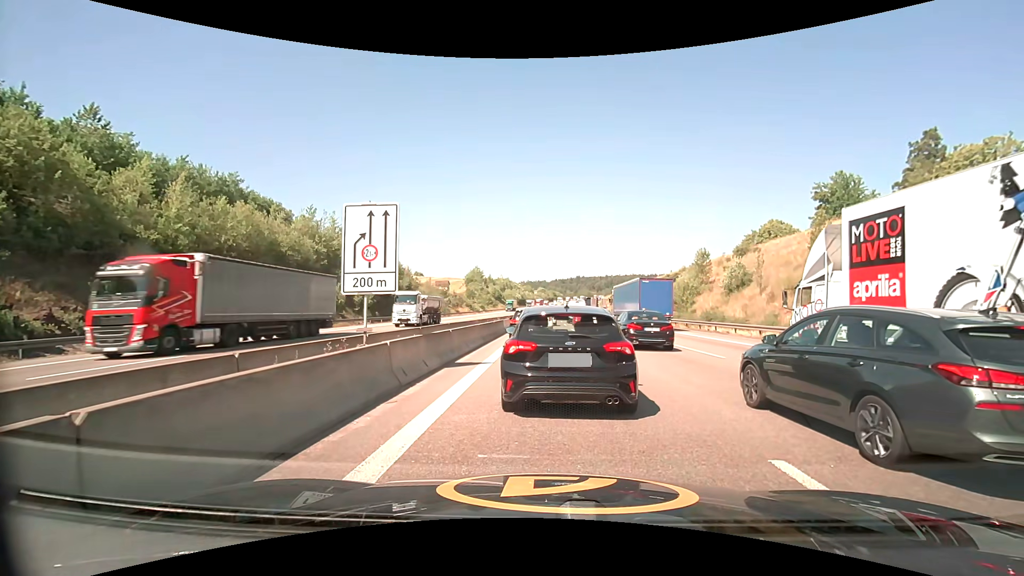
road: motorway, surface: asphalt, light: Day
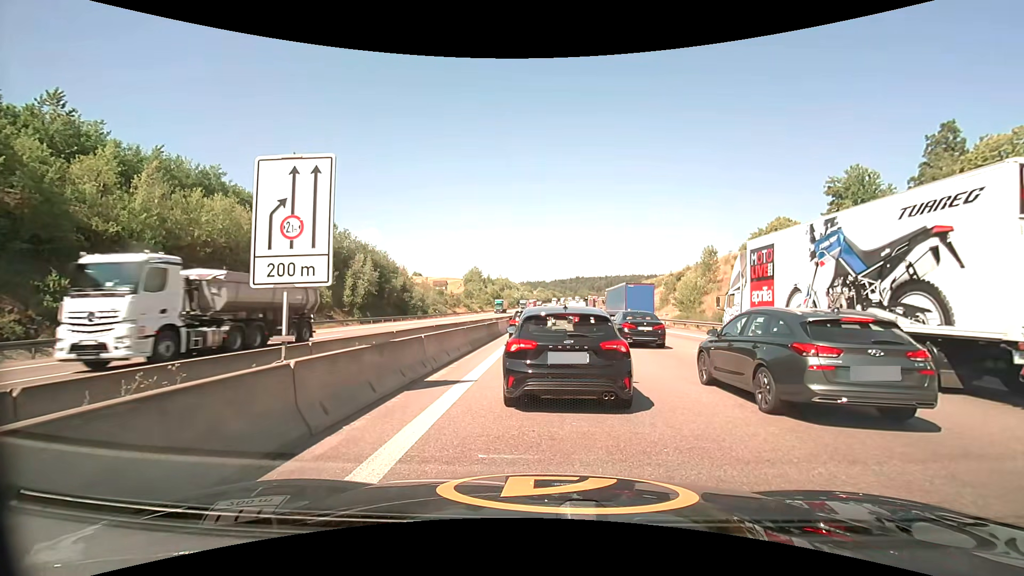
(0.0, +3.5) m; +1°
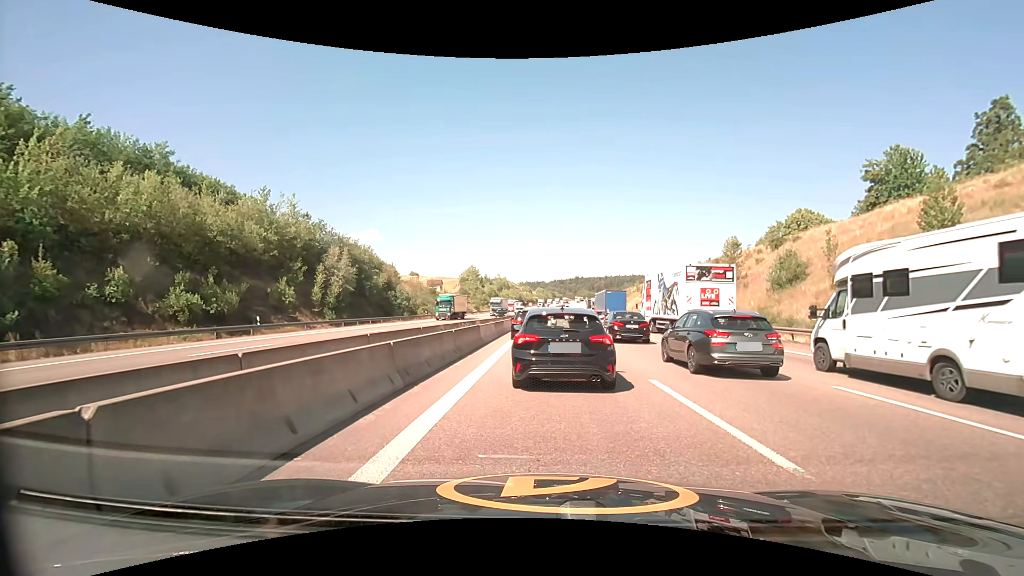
(0.0, +8.5) m; 0°
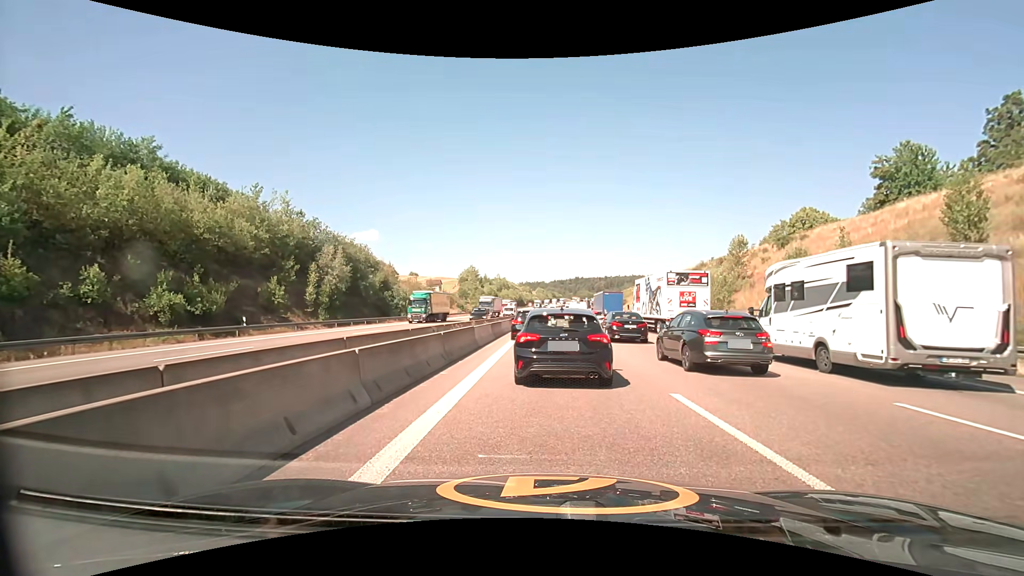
(0.0, +1.7) m; +1°
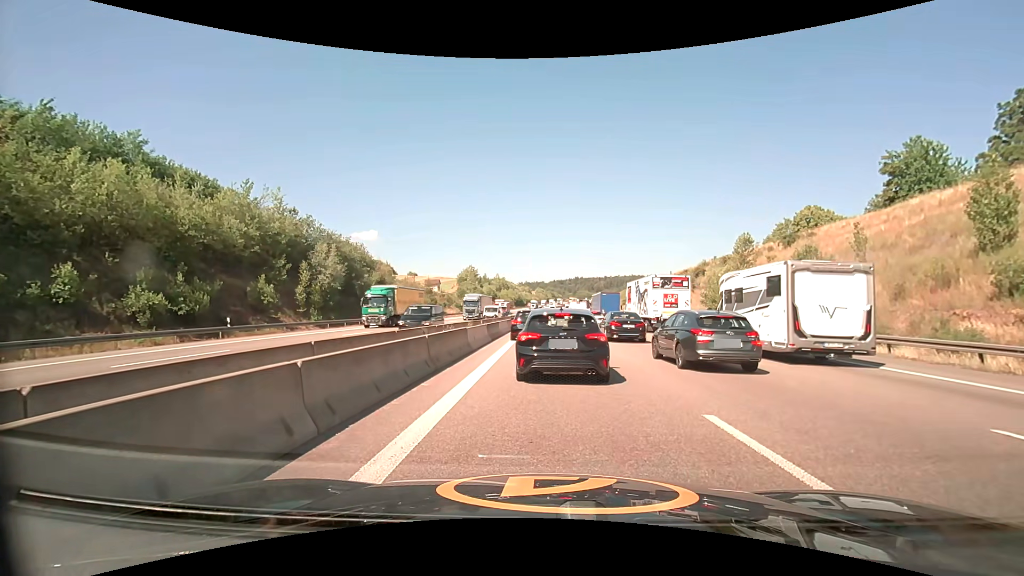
(0.0, +1.7) m; -1°
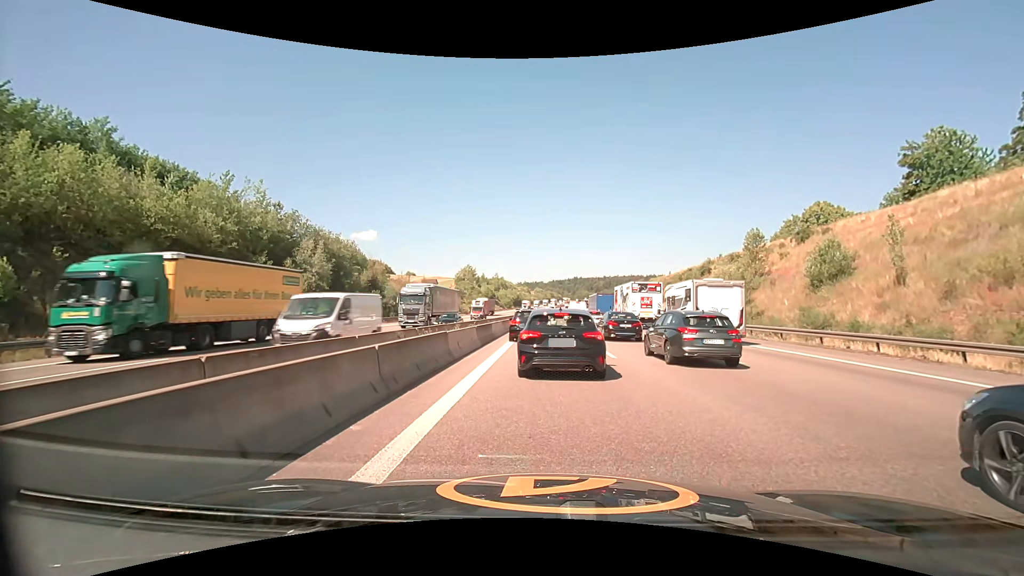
(0.0, +3.4) m; 0°
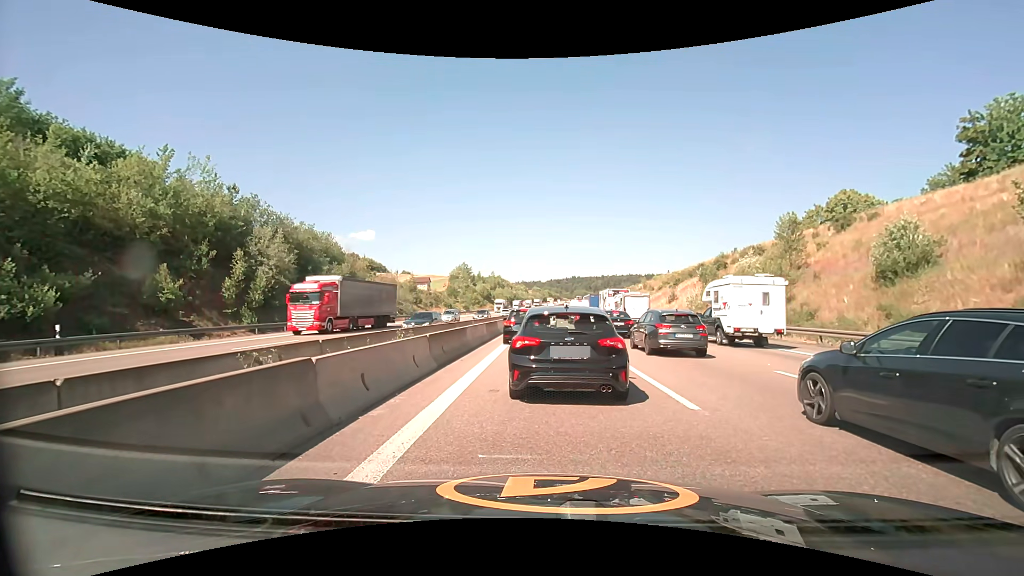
(0.0, +8.1) m; +1°
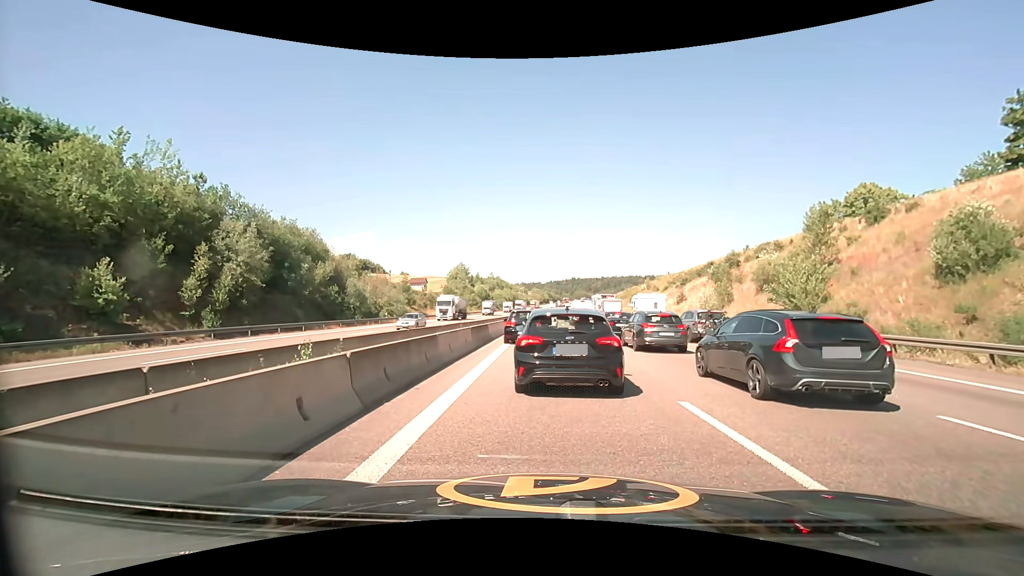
(0.0, +4.9) m; -1°
(0, +10) (0, +20) (0, +30) (0, +40) (+1, +50) (+1, +60) (+1, +70) (+1, +80) (+1, +90) (+2, +100) m
